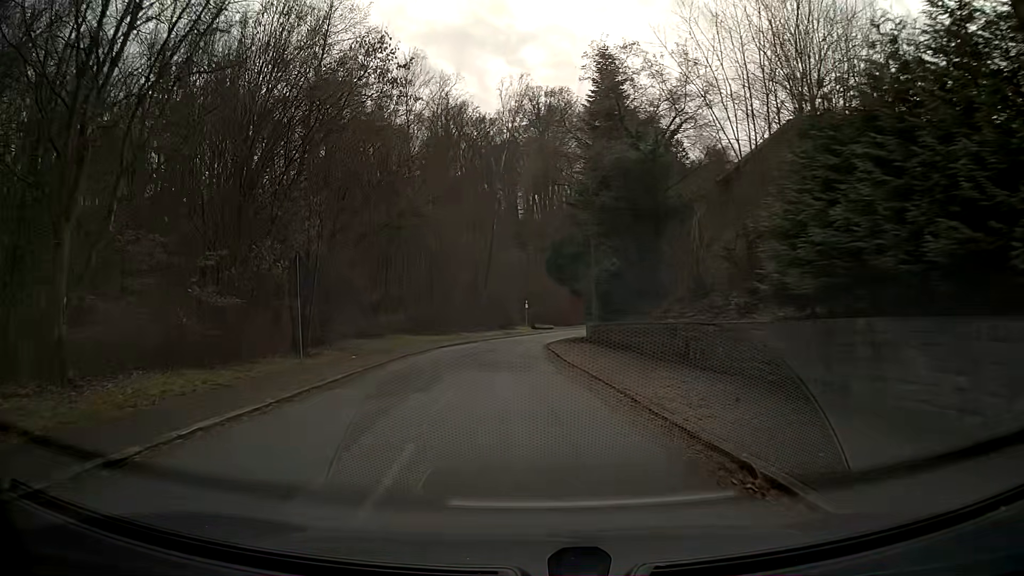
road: residential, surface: asphalt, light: Day
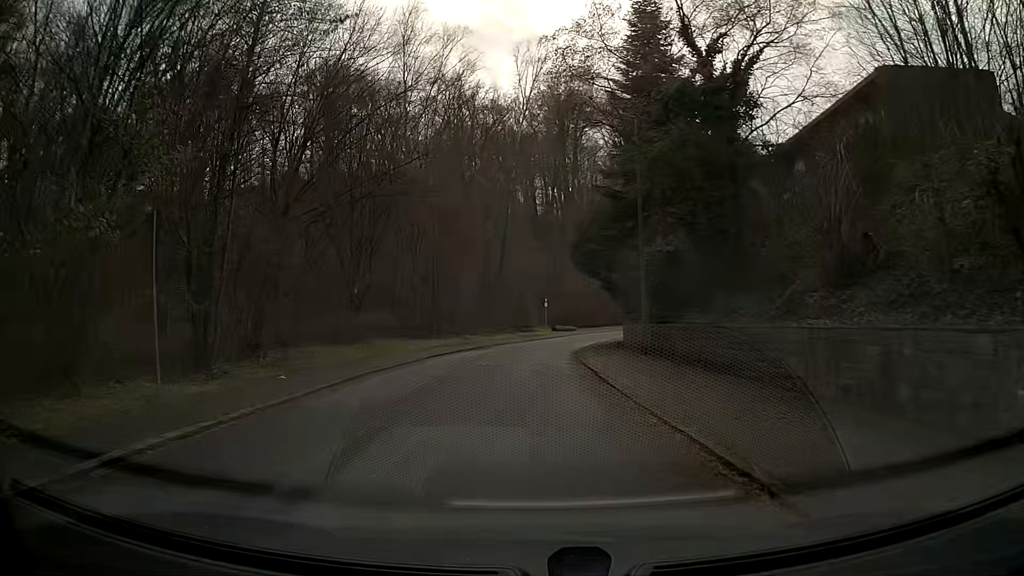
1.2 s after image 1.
(-0.1, +9.0) m; -2°
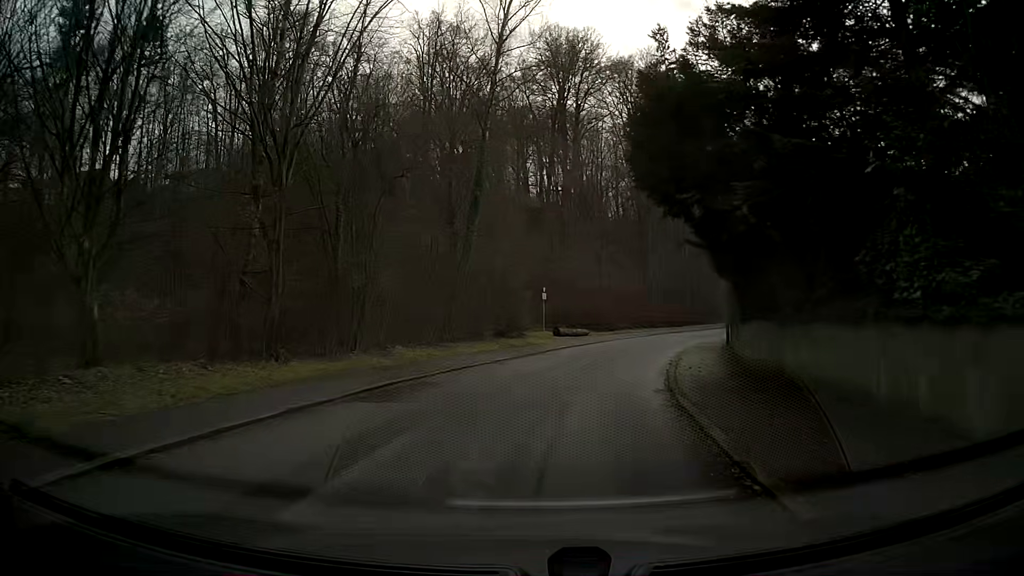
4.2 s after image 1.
(+0.5, +22.2) m; +5°
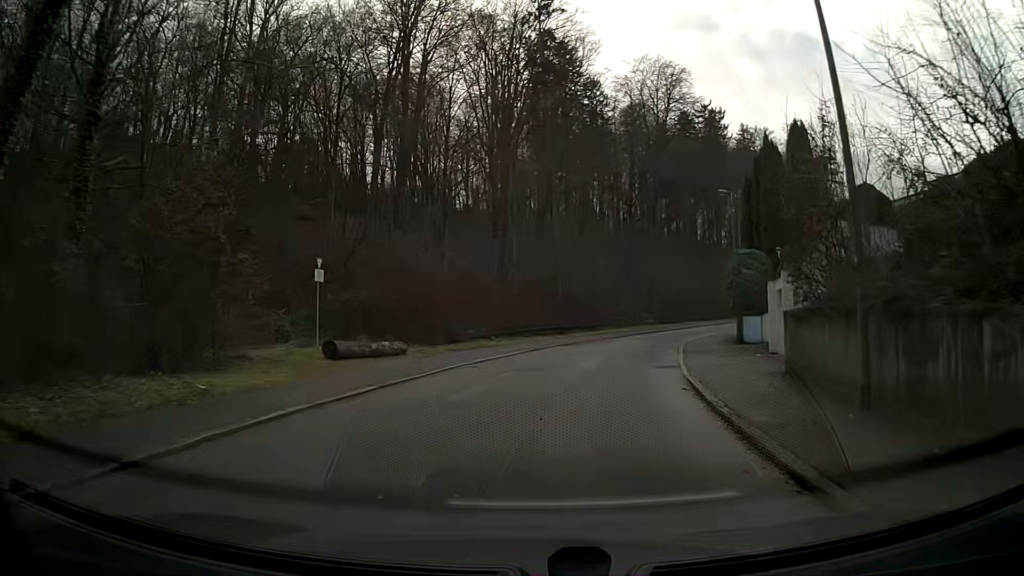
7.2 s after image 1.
(+1.7, +22.5) m; +11°
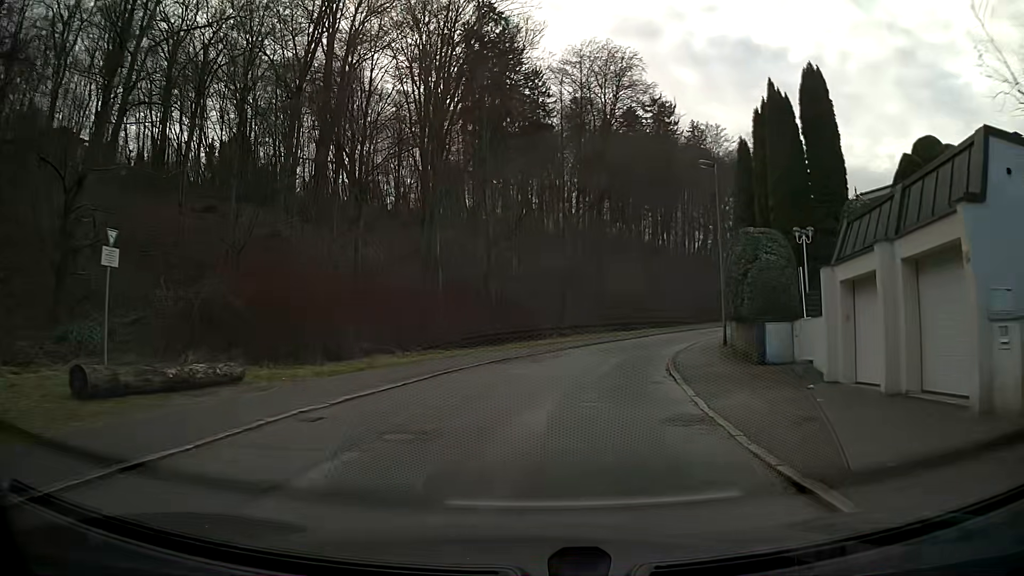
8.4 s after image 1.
(+0.4, +9.1) m; +5°
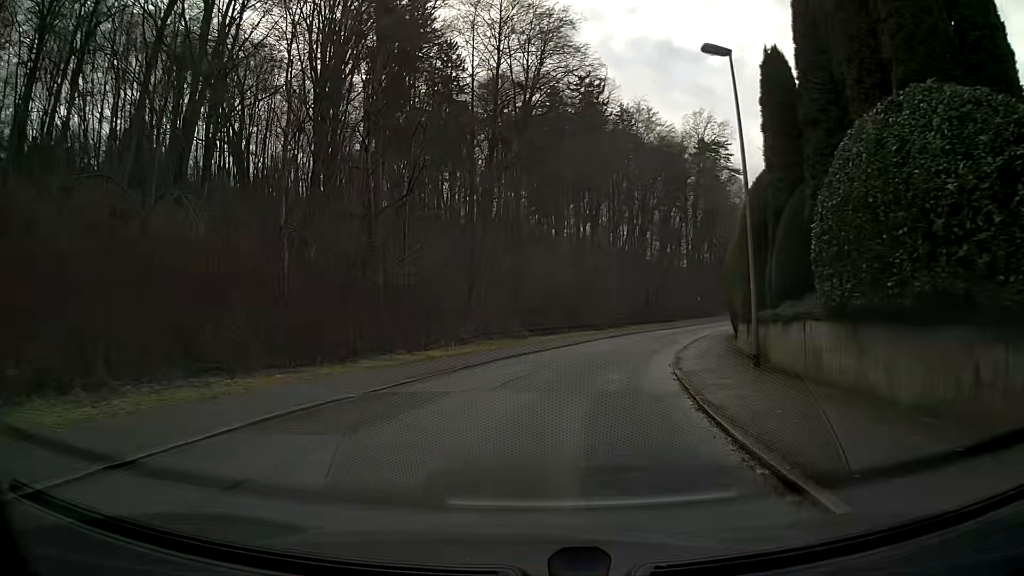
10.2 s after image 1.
(+0.9, +13.6) m; +7°
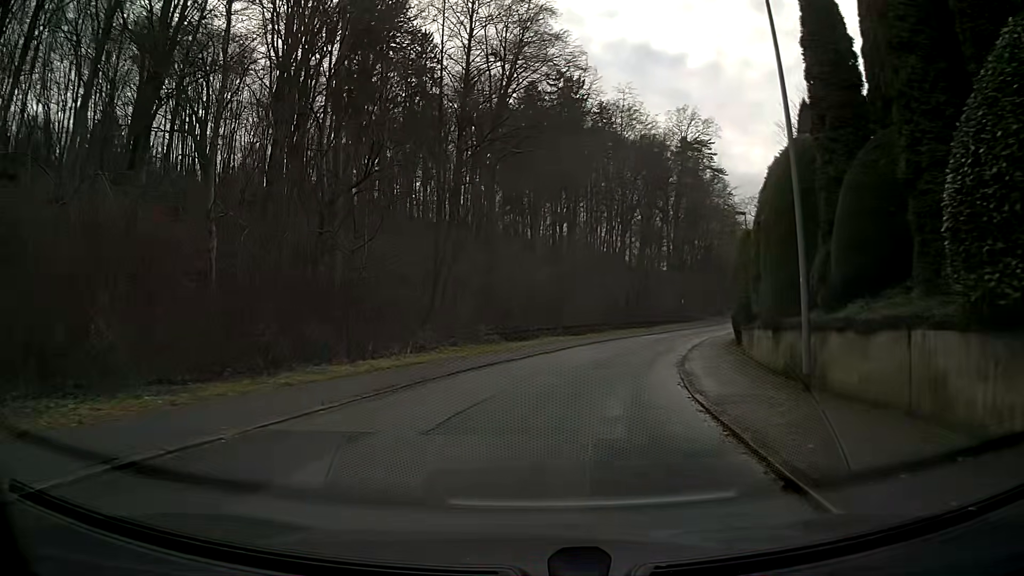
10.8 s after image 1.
(+0.1, +4.6) m; +2°
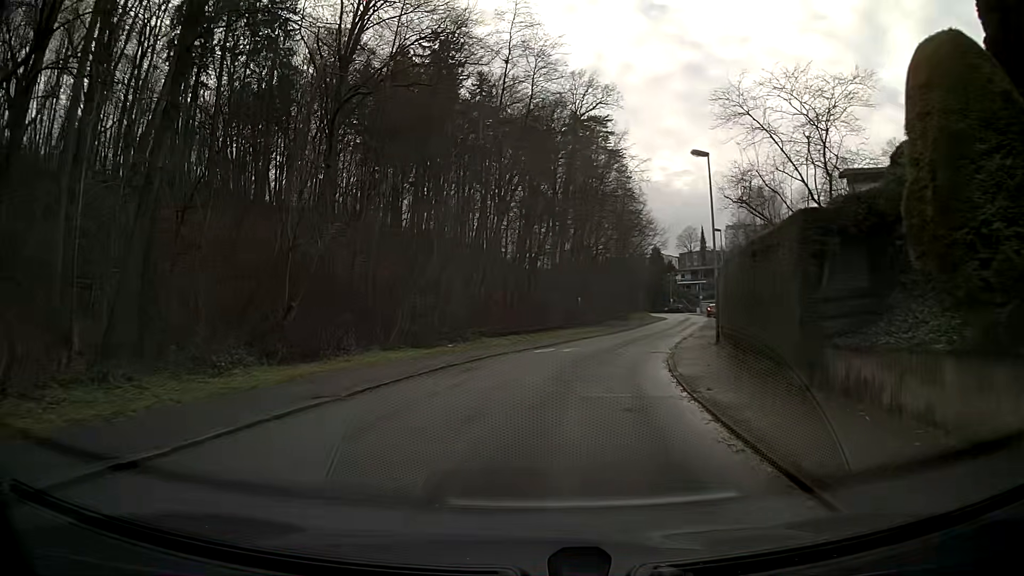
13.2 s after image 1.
(+1.7, +18.3) m; +11°
(0, +10) (+2, +20) (+4, +30) (+7, +39) (+10, +49) (+12, +58) (+15, +68) (+18, +78) (+19, +88) (+21, +97) m
